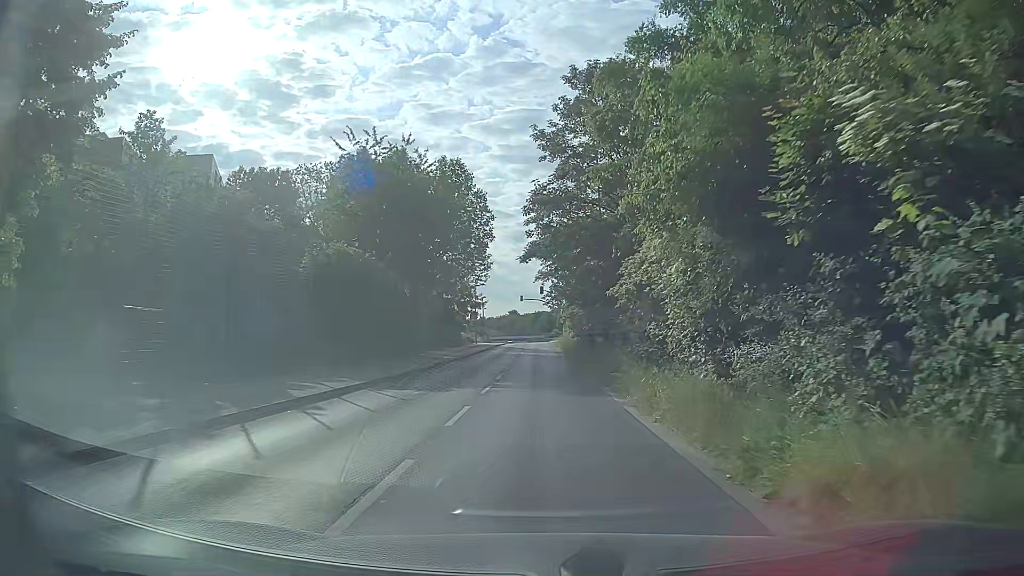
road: unclassified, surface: asphalt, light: Day
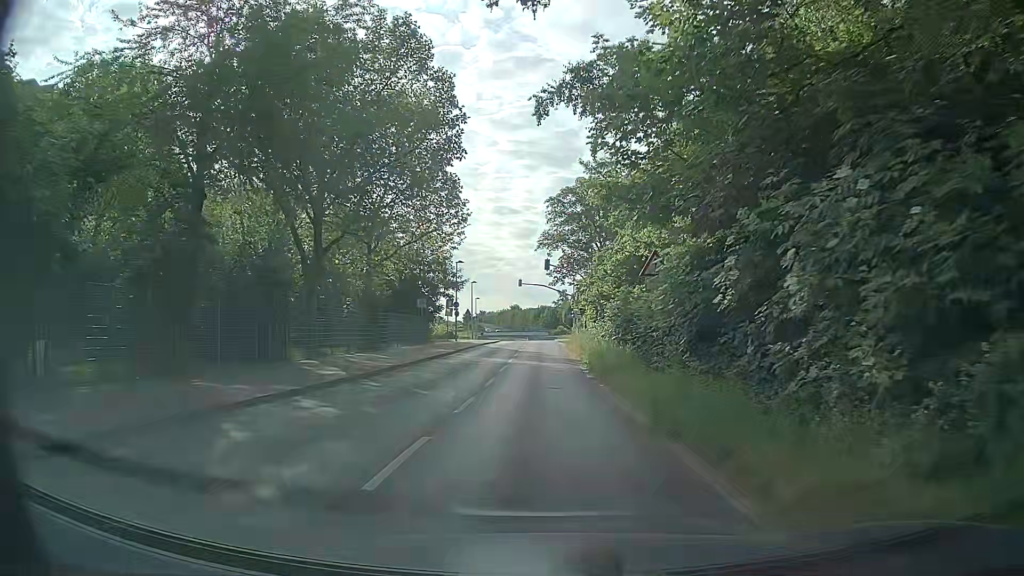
(-0.4, +22.8) m; -1°
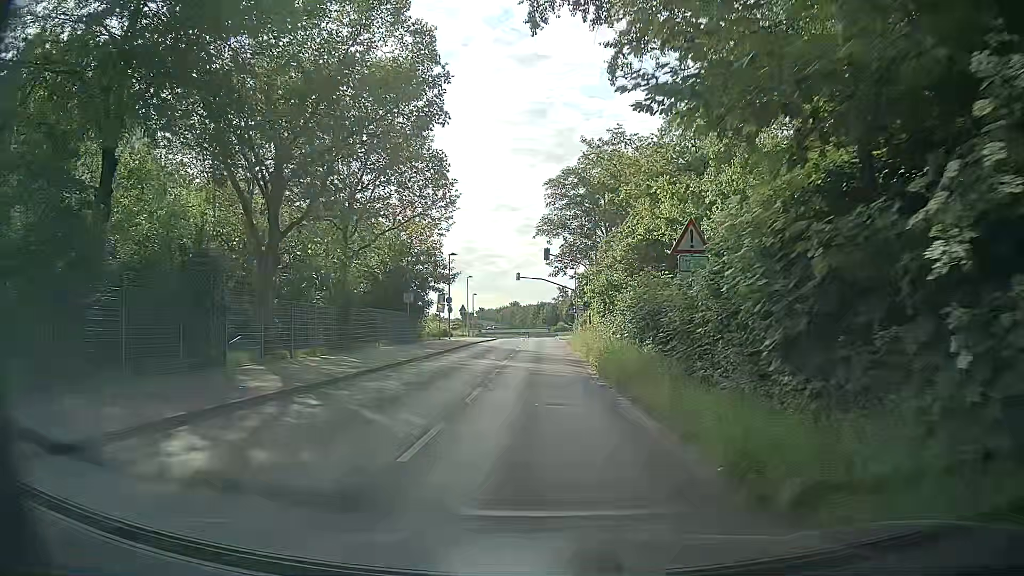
(0.0, +4.6) m; +1°
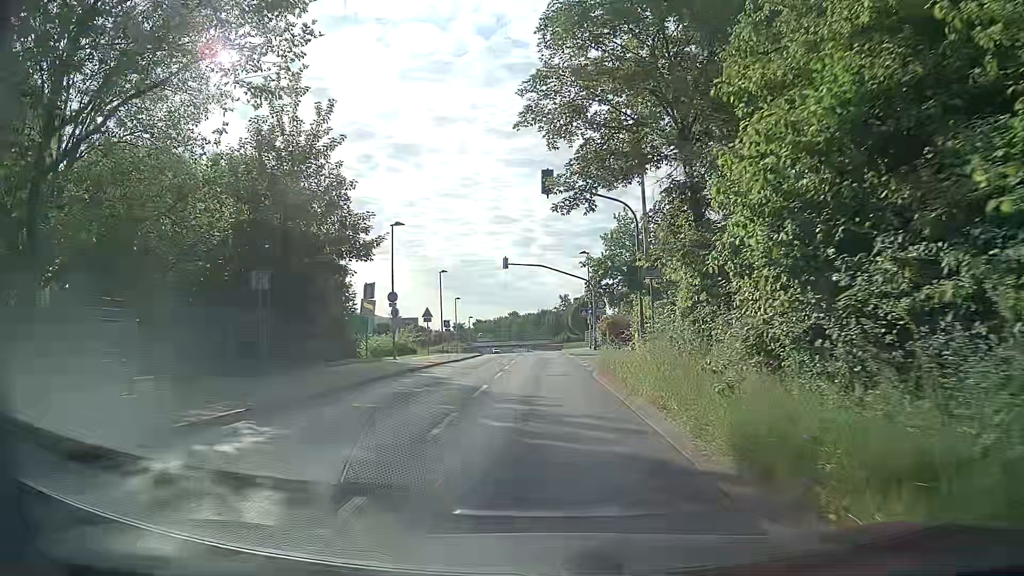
(-0.2, +22.5) m; 0°
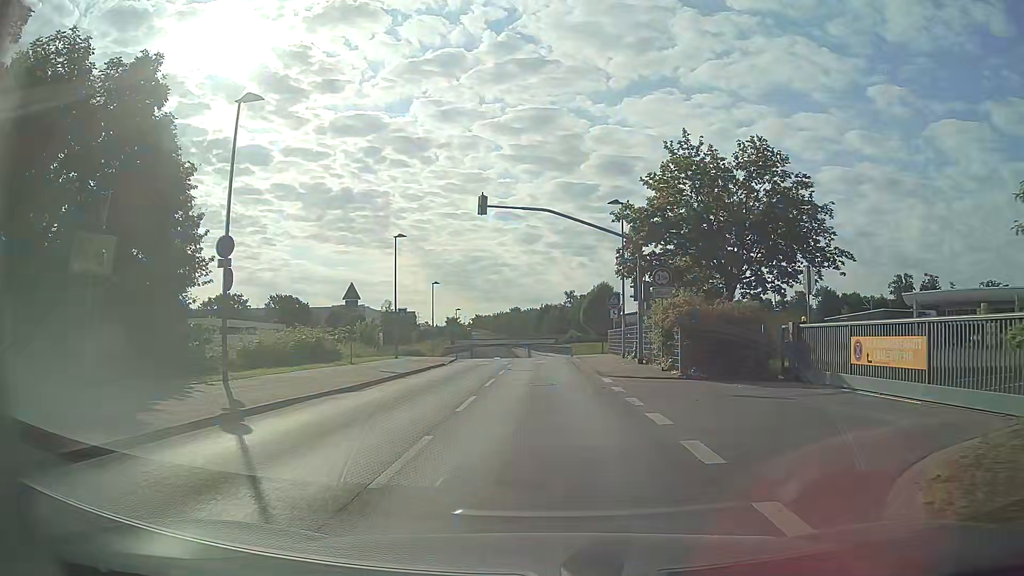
(-0.2, +20.6) m; -1°
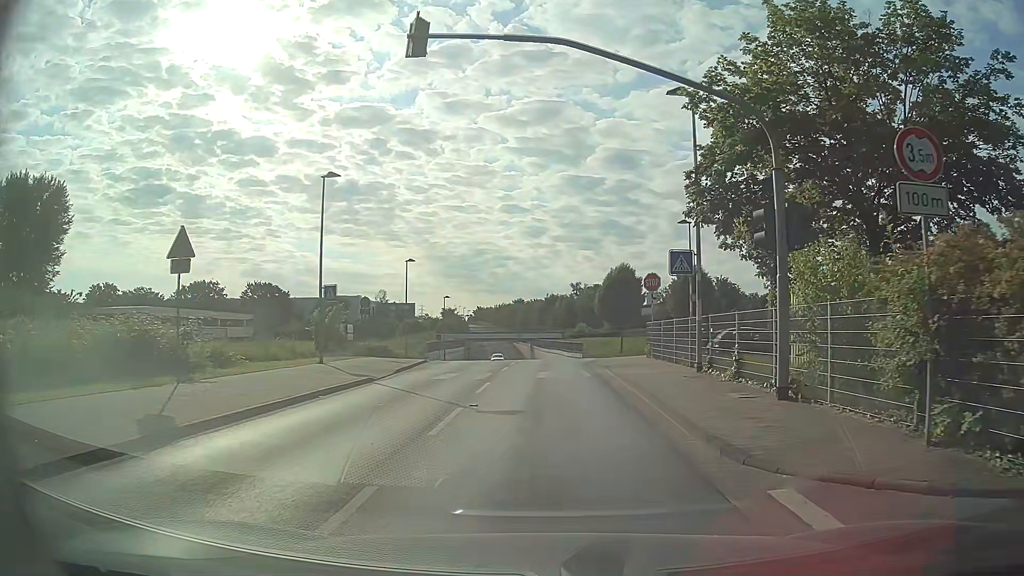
(0.0, +15.1) m; 0°
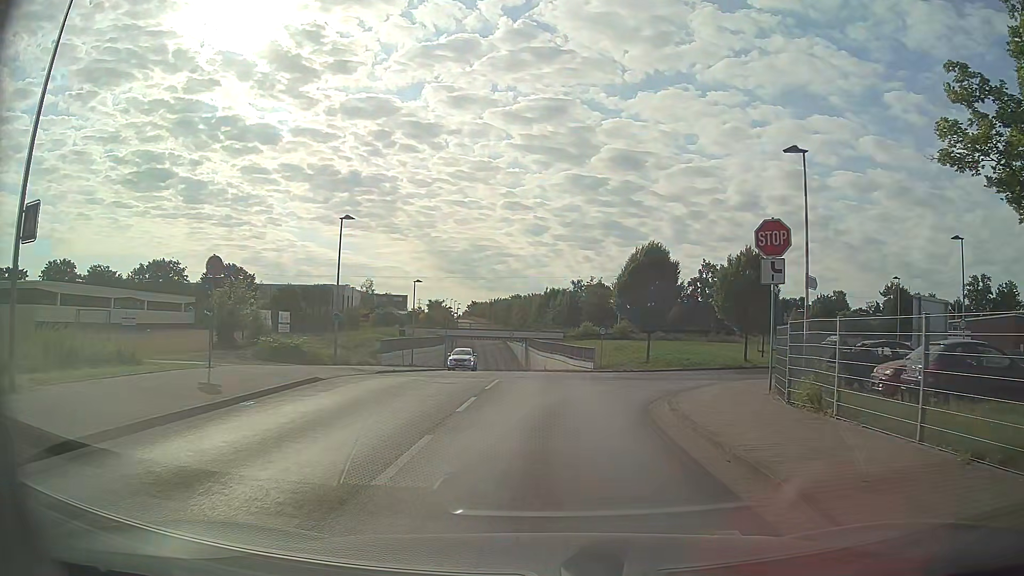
(-0.1, +17.5) m; 0°
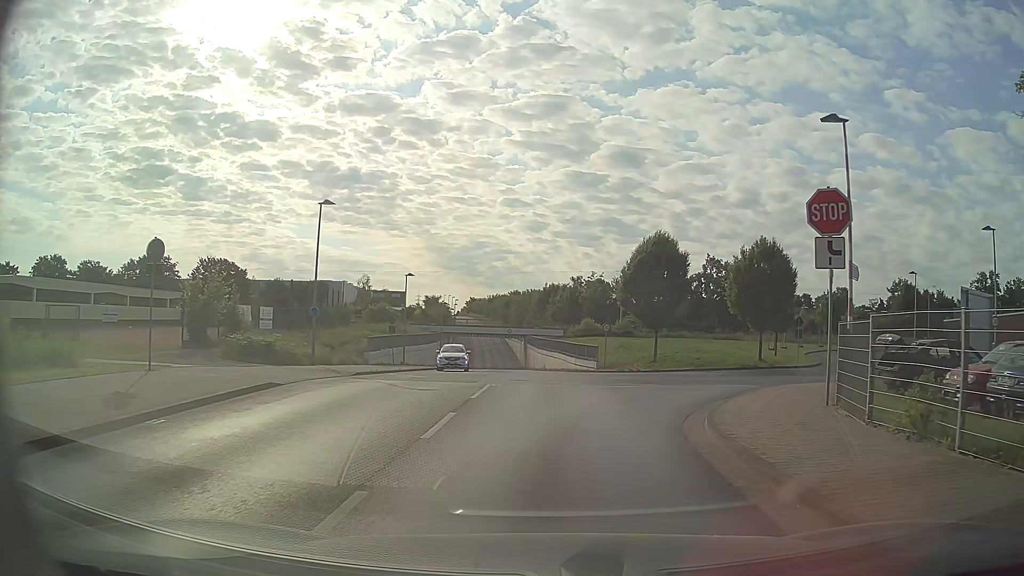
(0.0, +3.3) m; 0°
(0, +10) (0, +20) (0, +30) (0, +40) (-1, +50) (-2, +60) (-3, +70) (-3, +80) (-4, +90) (-5, +100) m
